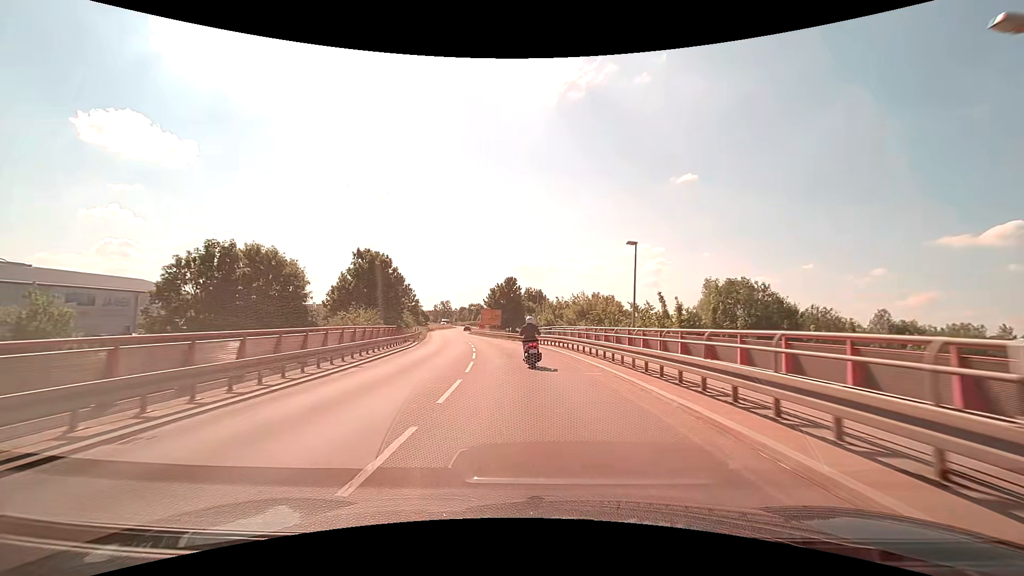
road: secondary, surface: asphalt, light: Day
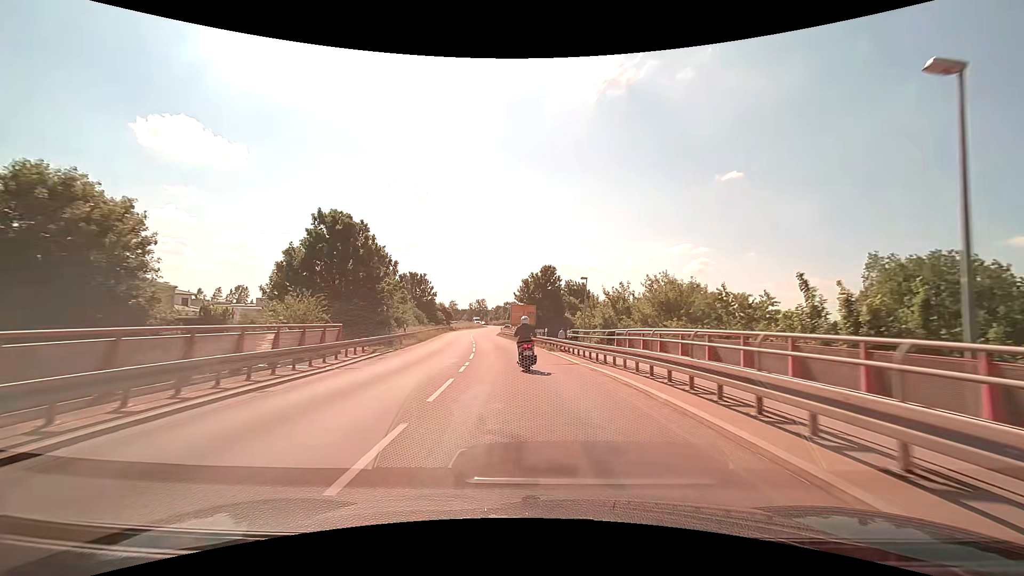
(-0.7, +18.1) m; -4°
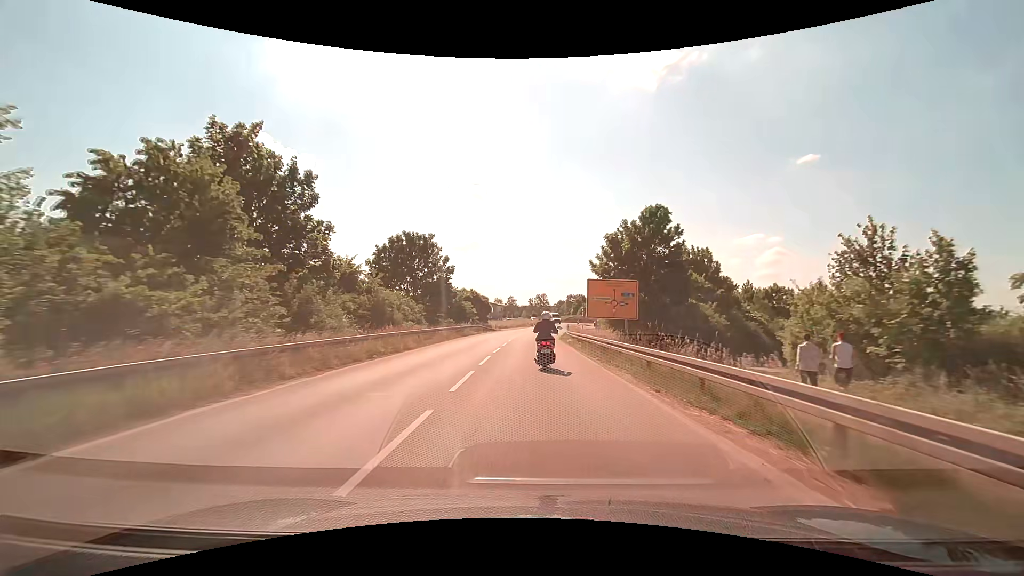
(-2.7, +34.8) m; -8°
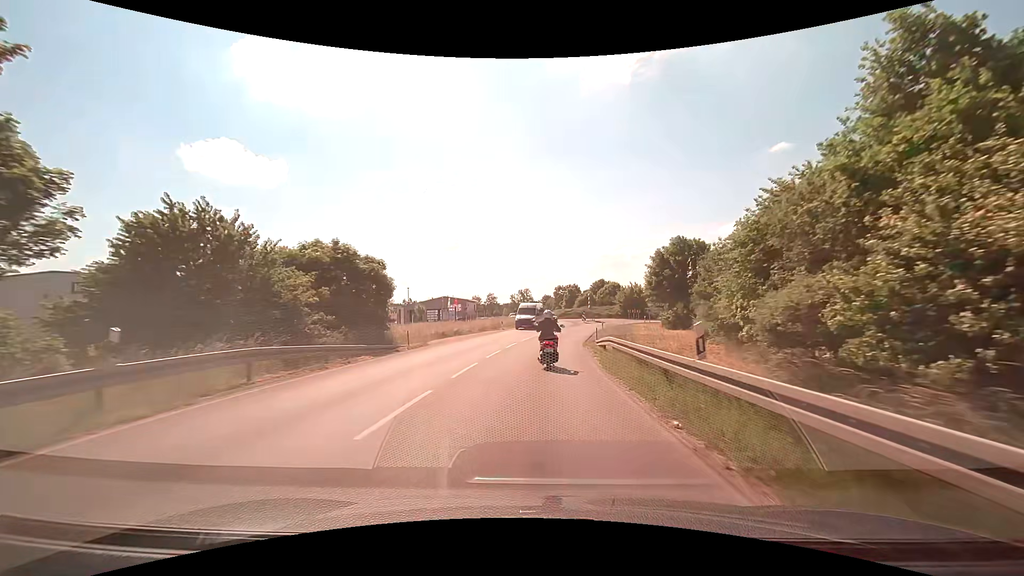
(+0.2, +39.3) m; +2°
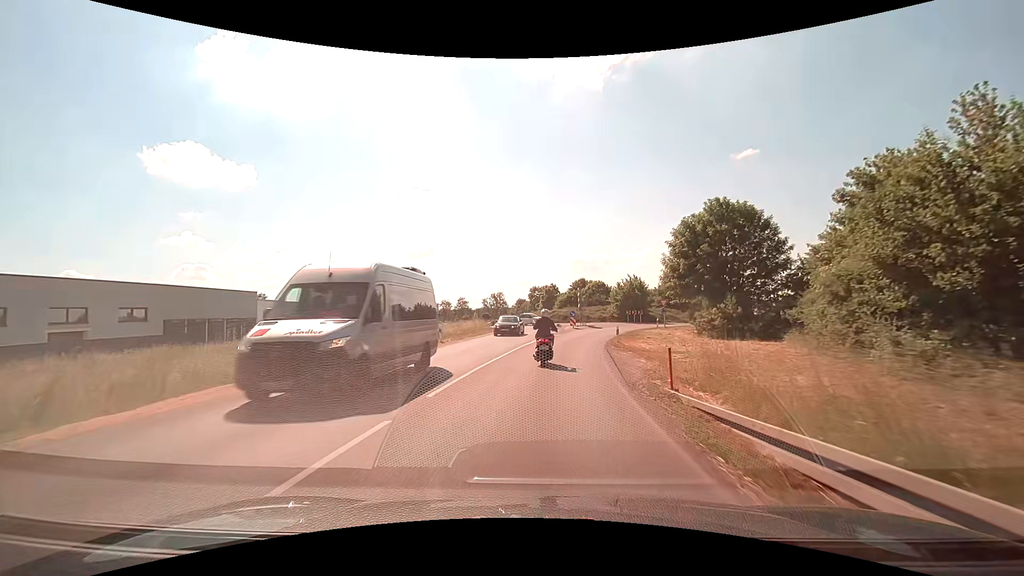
(+0.3, +20.5) m; +3°
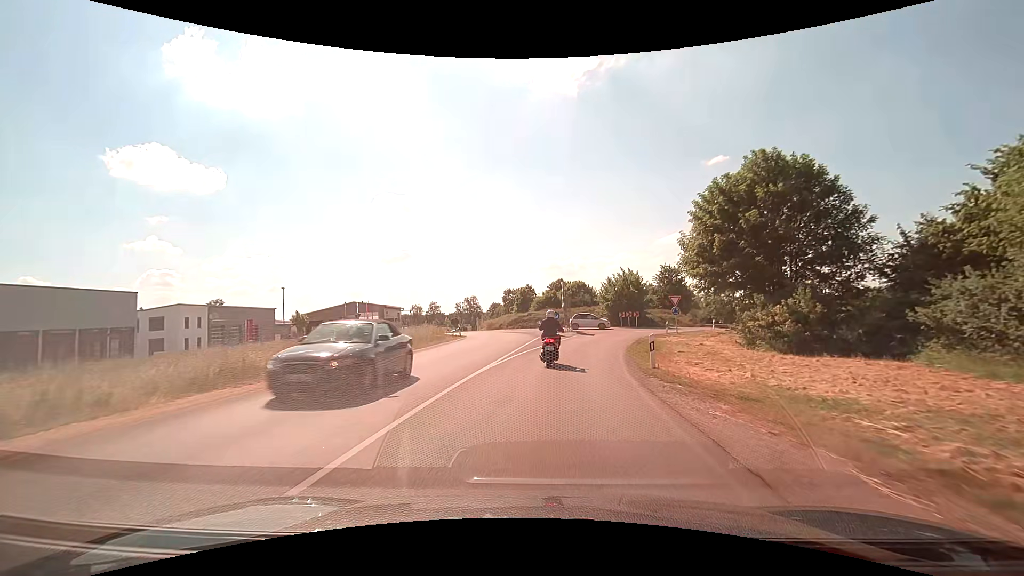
(+0.3, +12.5) m; +3°
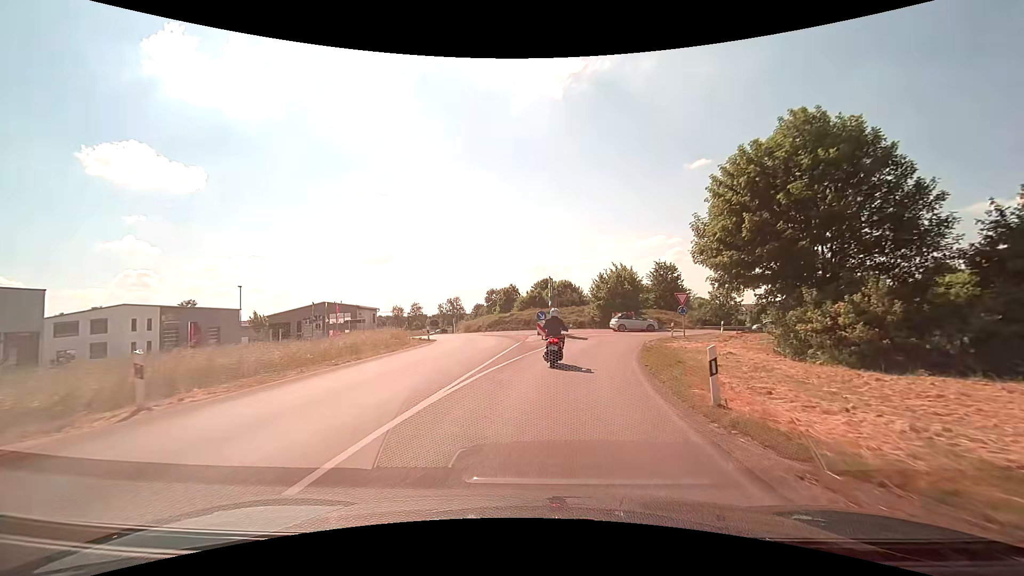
(+0.1, +5.9) m; +1°
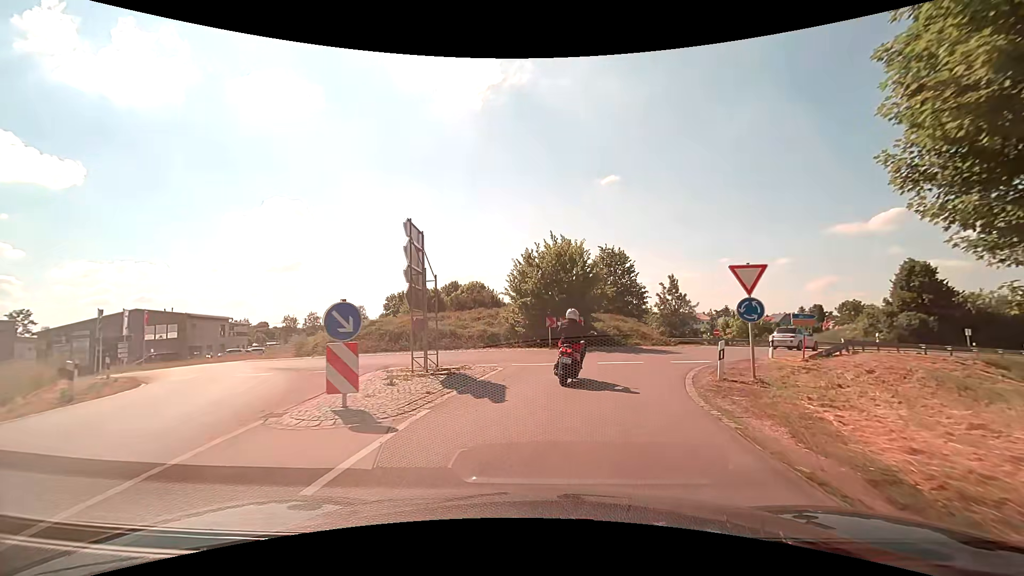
(+1.6, +19.9) m; +9°
(+1, +10) (+4, +19) (+10, +27) (+14, +36) (+13, +46) (+8, +54) (+1, +62) (-5, +70) (-9, +79) (-13, +88) m
